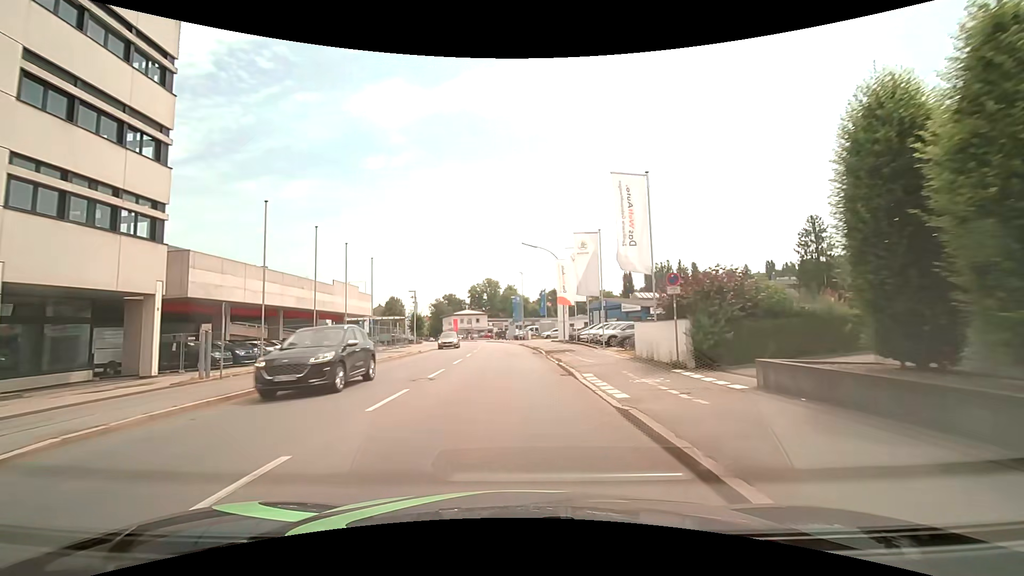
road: tertiary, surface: asphalt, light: Day
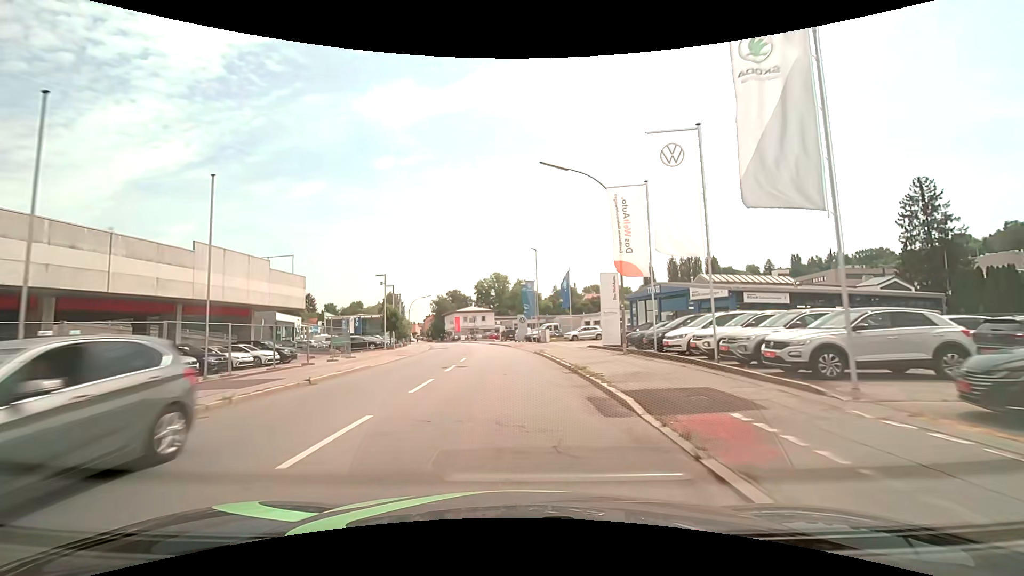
(-0.2, +21.6) m; -1°
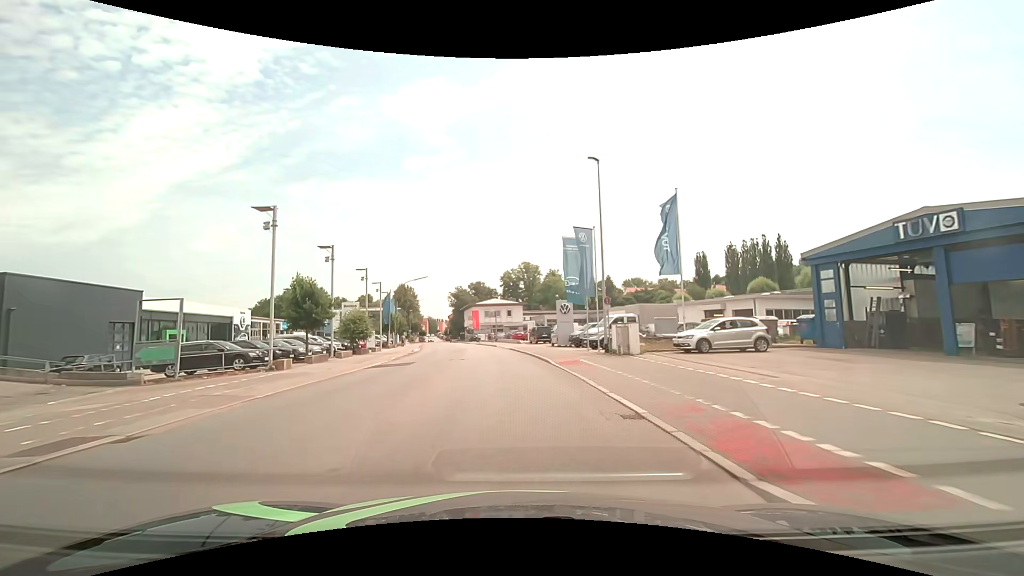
(-0.8, +28.7) m; -4°
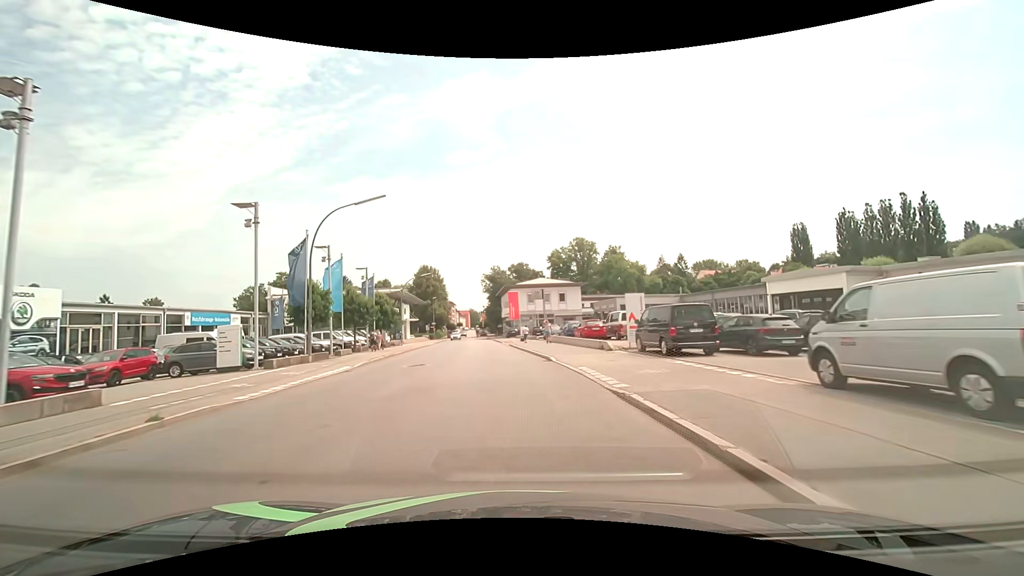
(-1.7, +35.9) m; -5°
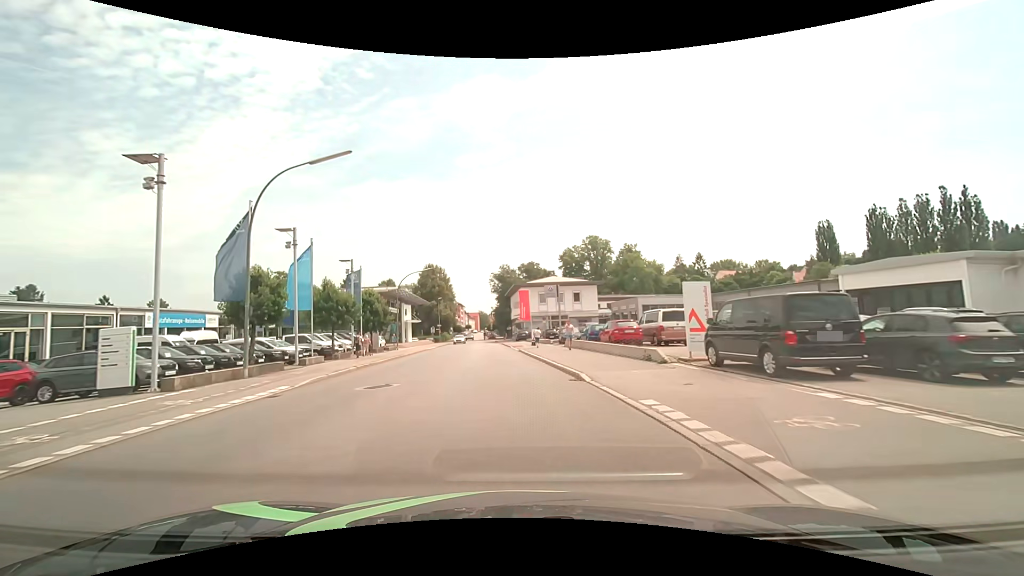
(-0.1, +7.1) m; -1°
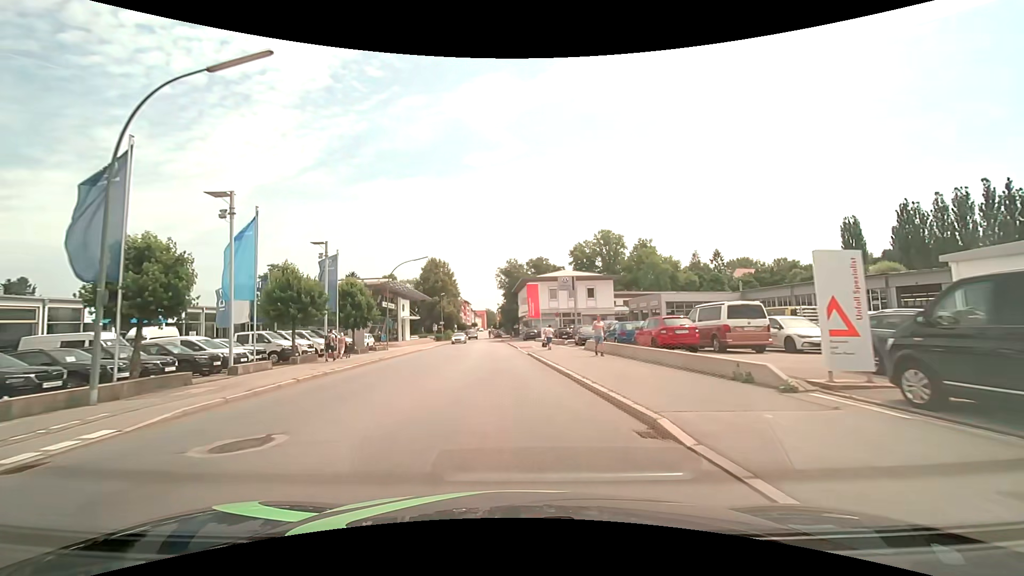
(-0.1, +7.2) m; -1°
